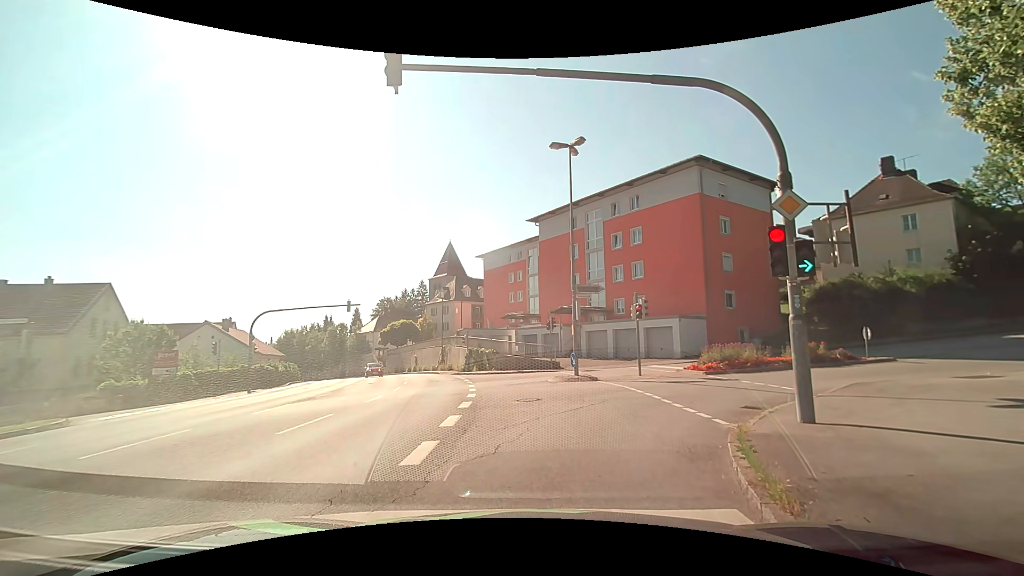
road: tertiary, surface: asphalt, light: Day
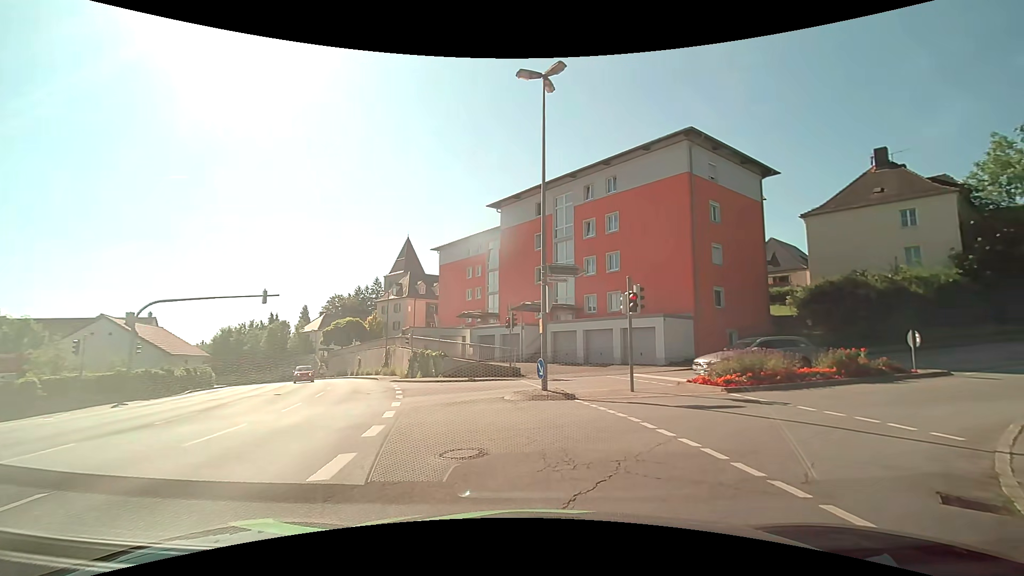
(-0.1, +6.4) m; +4°
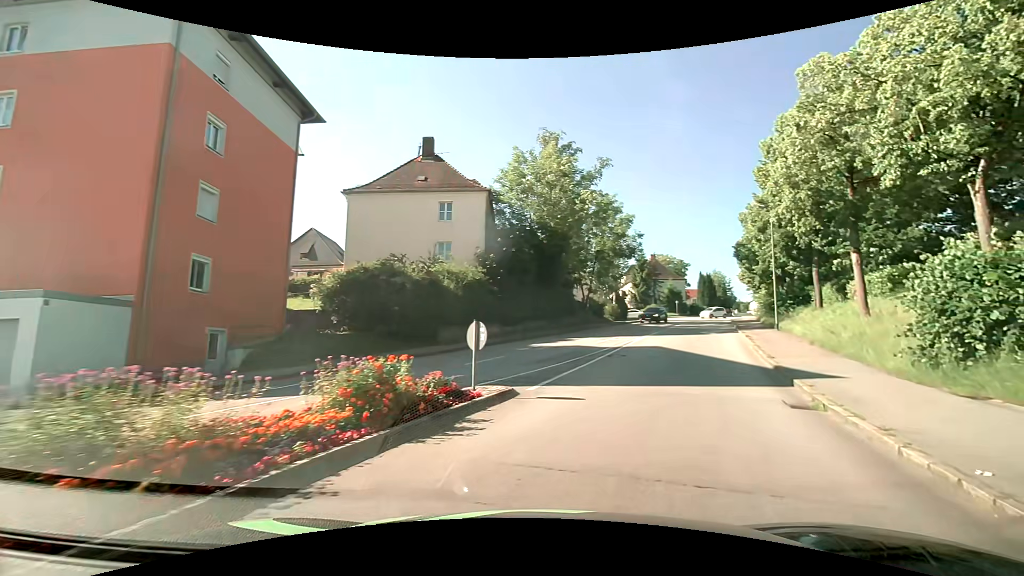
(+4.6, +11.6) m; +48°
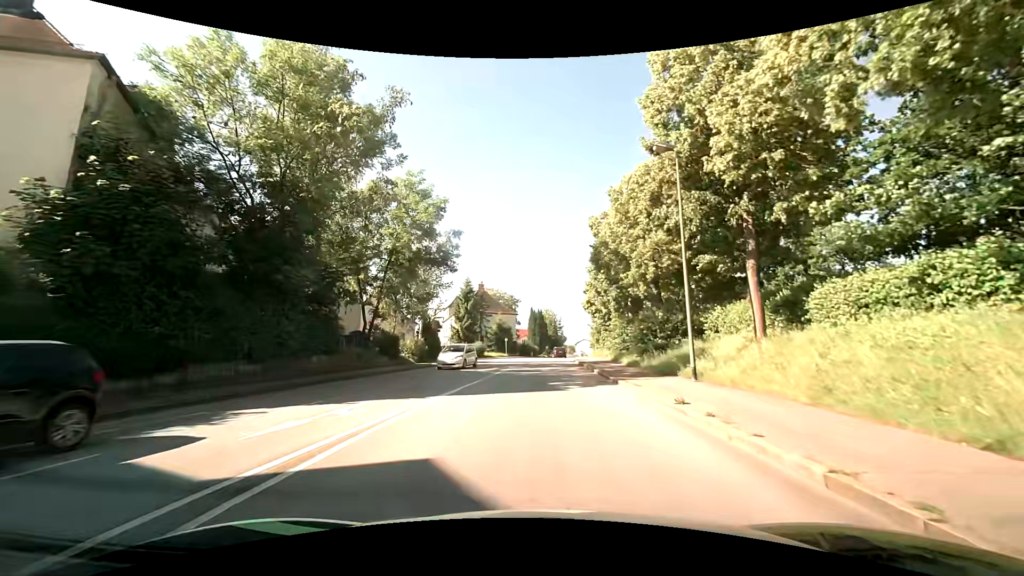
(+4.5, +17.8) m; +20°
